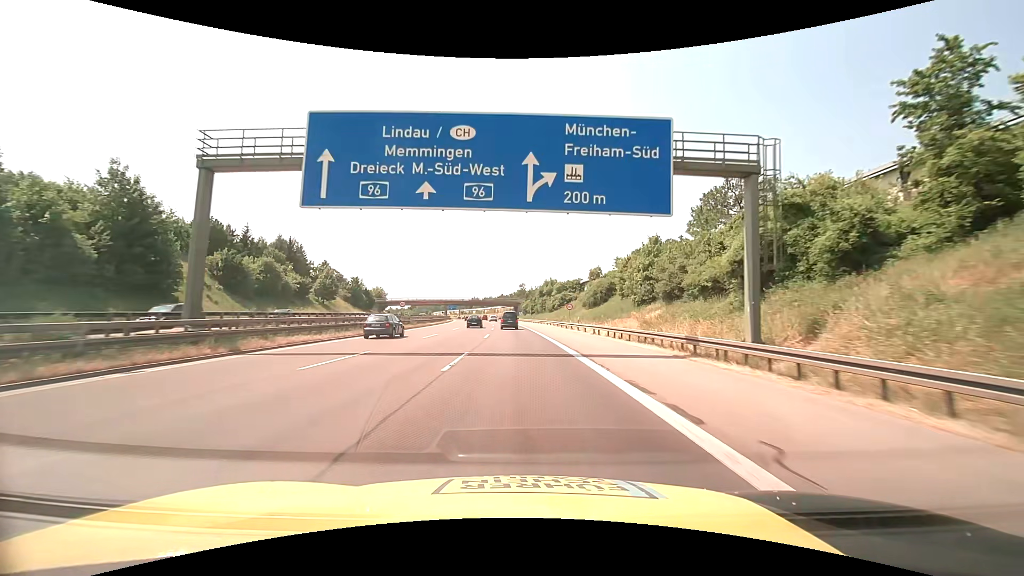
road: motorway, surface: asphalt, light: Day
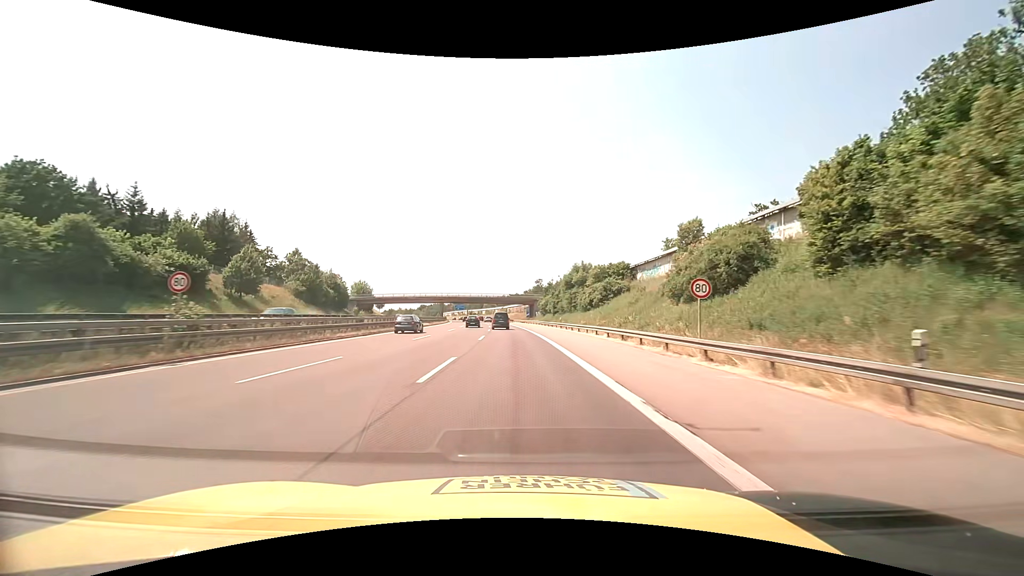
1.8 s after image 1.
(-0.5, +38.5) m; -2°
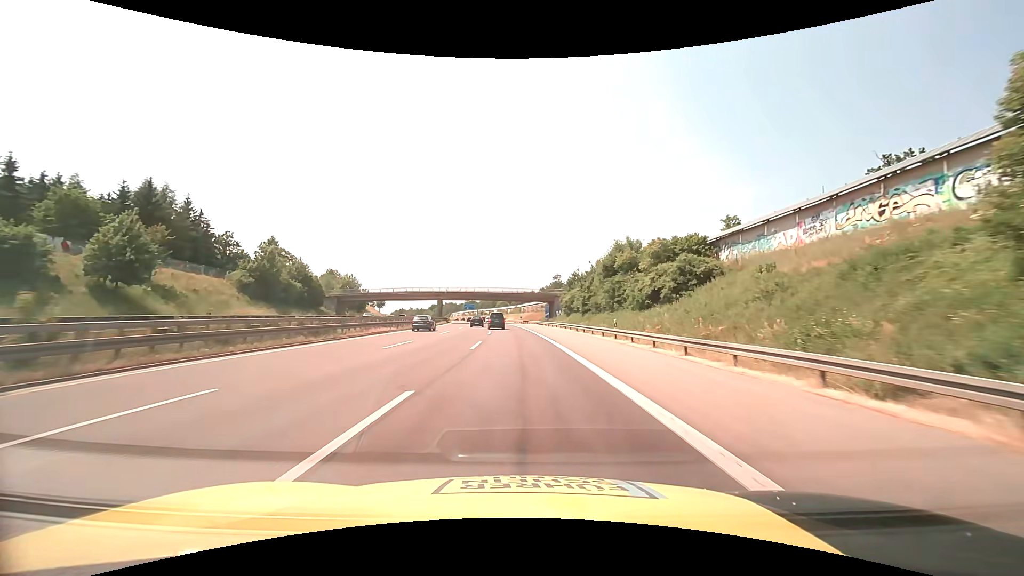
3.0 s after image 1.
(-0.4, +25.6) m; -2°
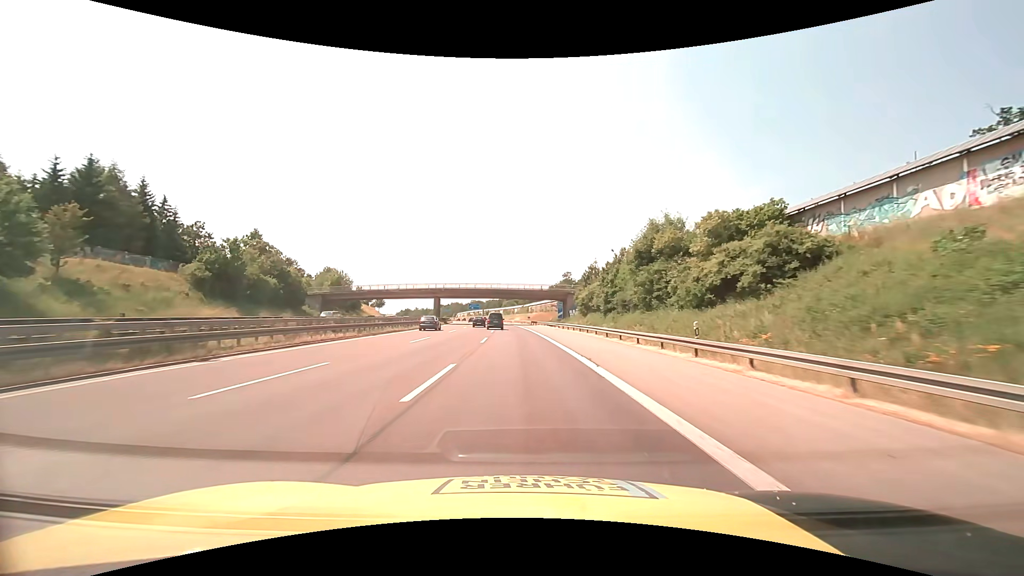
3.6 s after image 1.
(0.0, +12.8) m; -1°
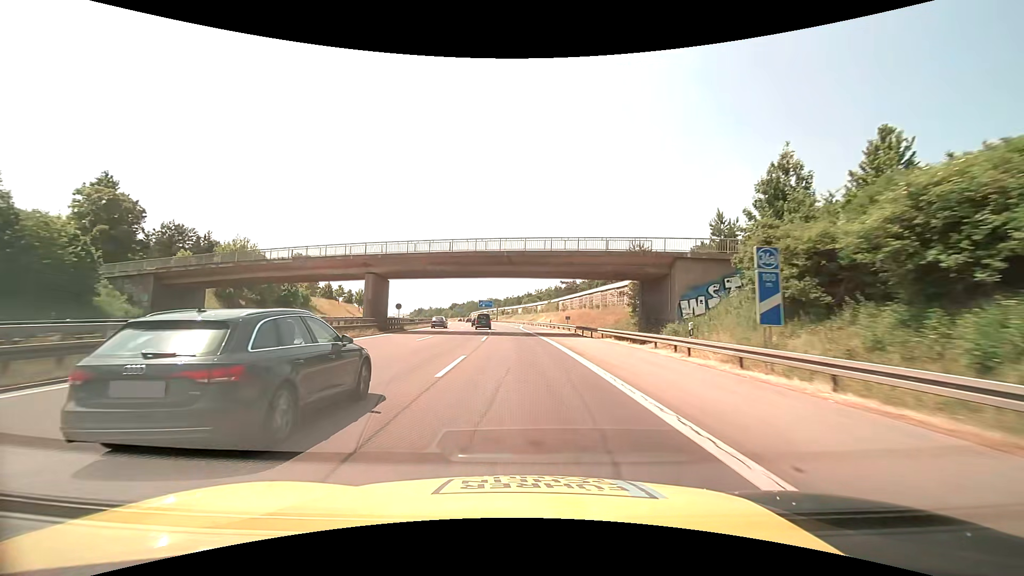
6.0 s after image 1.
(-1.2, +51.4) m; -2°
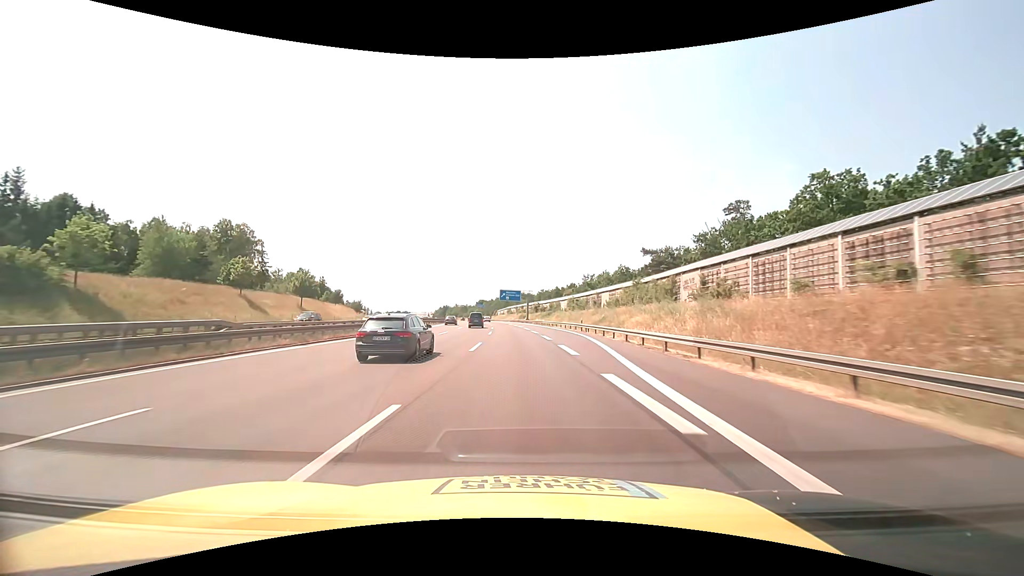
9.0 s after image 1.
(-2.3, +64.4) m; -4°
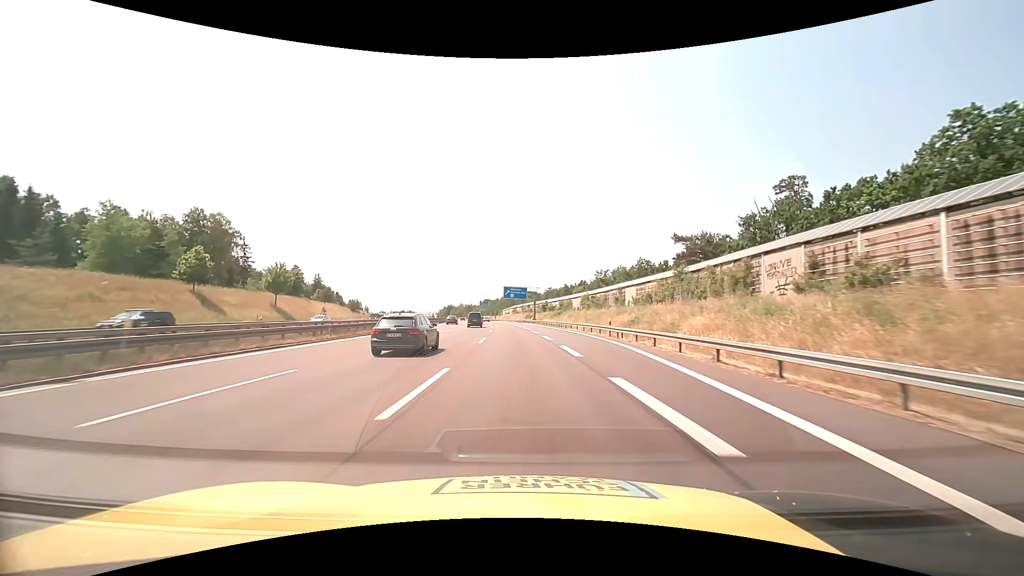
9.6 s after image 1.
(-0.1, +12.9) m; -1°
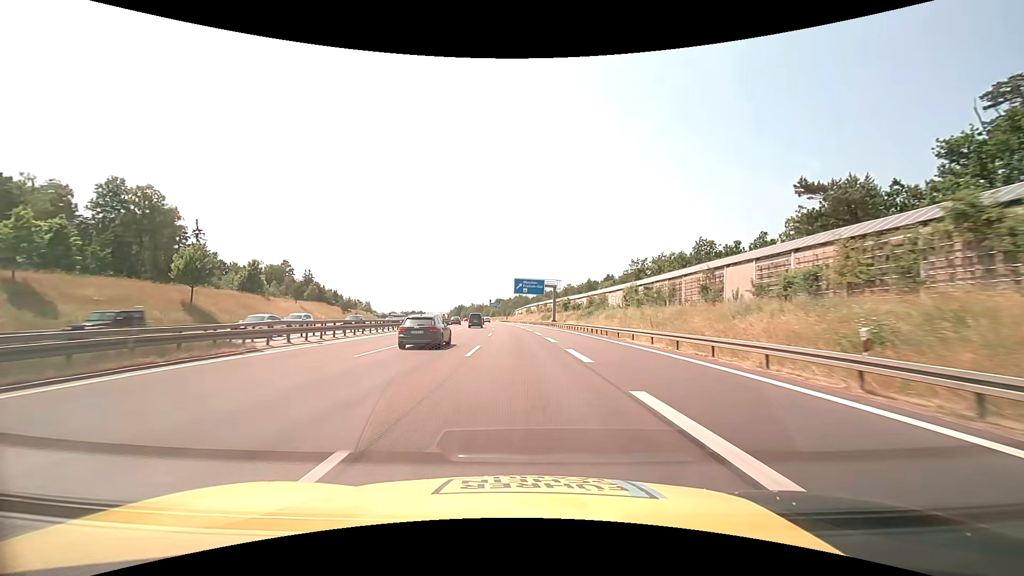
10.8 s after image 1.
(-0.4, +25.8) m; -2°
(0, +10) (0, +20) (-1, +30) (-1, +40) (-1, +50) (-2, +60) (-2, +70) (-3, +80) (-4, +90) (-5, +100) m
